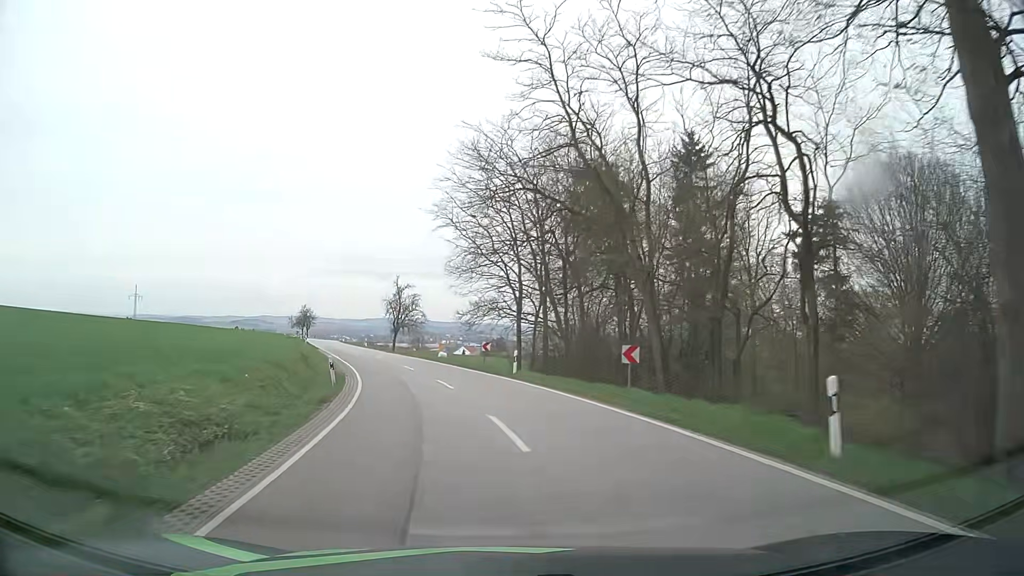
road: secondary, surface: asphalt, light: Day
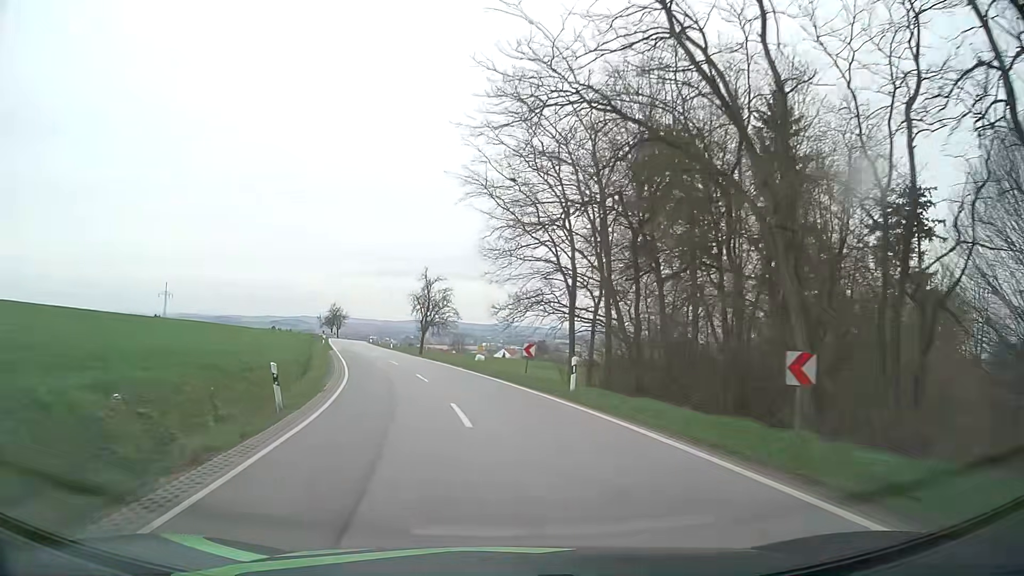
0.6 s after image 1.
(-0.3, +9.3) m; -4°
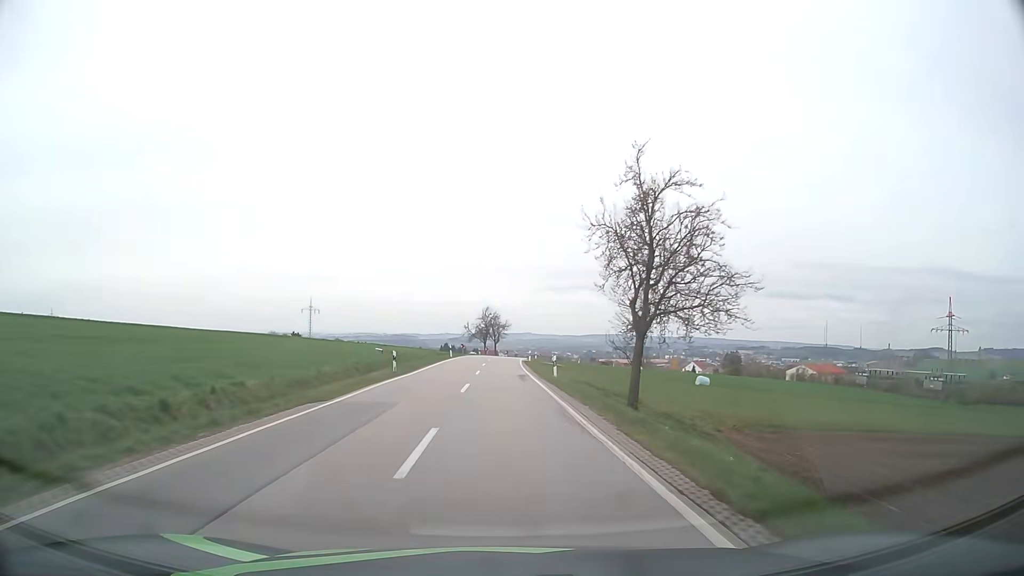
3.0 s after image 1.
(-5.6, +40.1) m; -15°
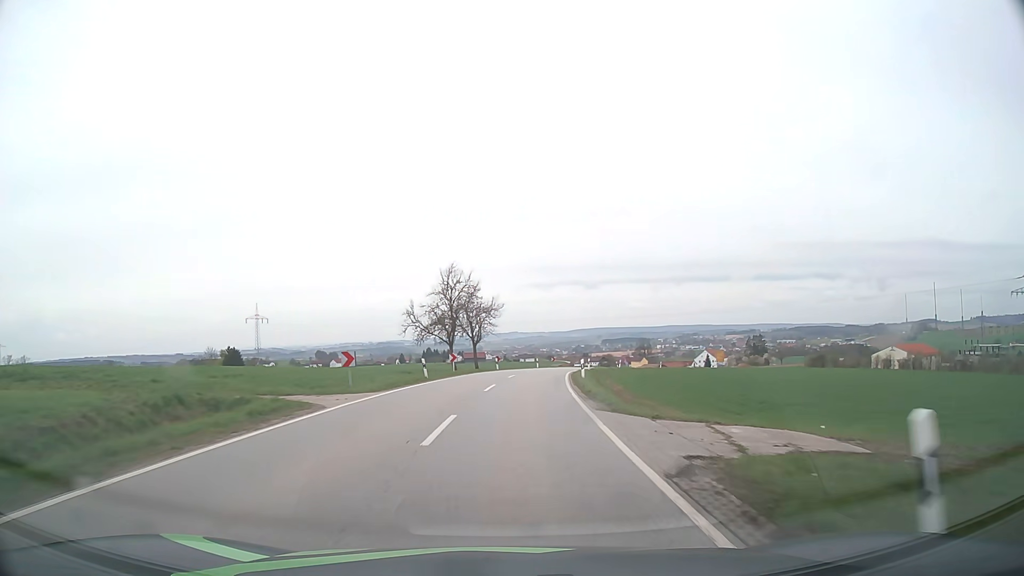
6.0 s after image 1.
(-0.5, +57.0) m; +1°
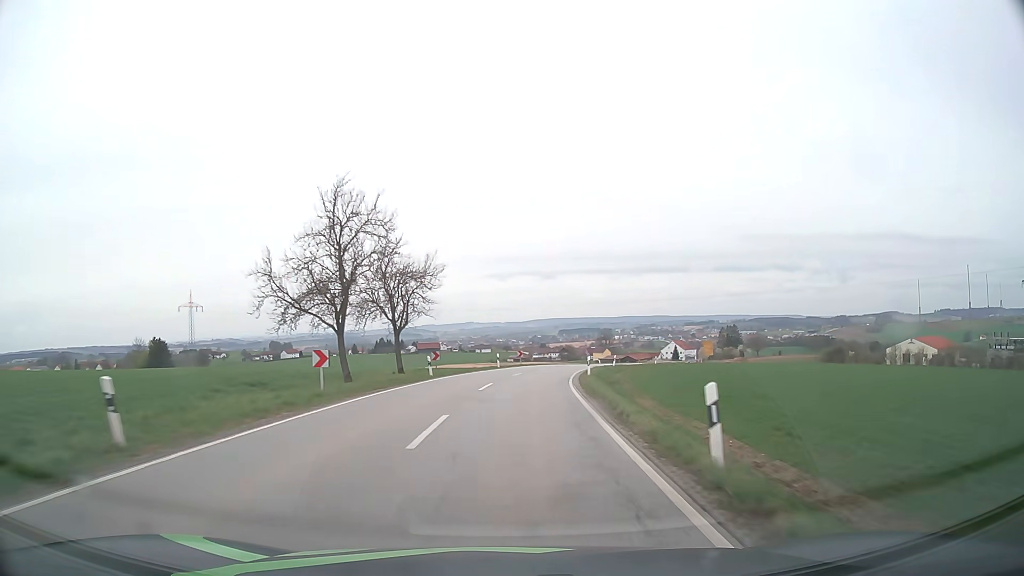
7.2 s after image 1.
(+0.6, +24.0) m; +4°
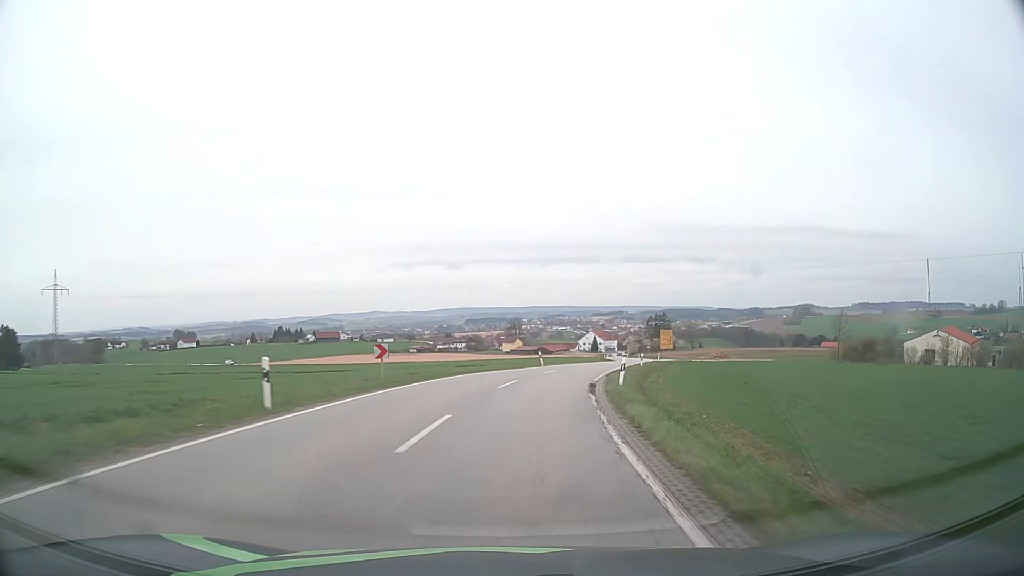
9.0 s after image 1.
(+2.0, +35.3) m; +8°
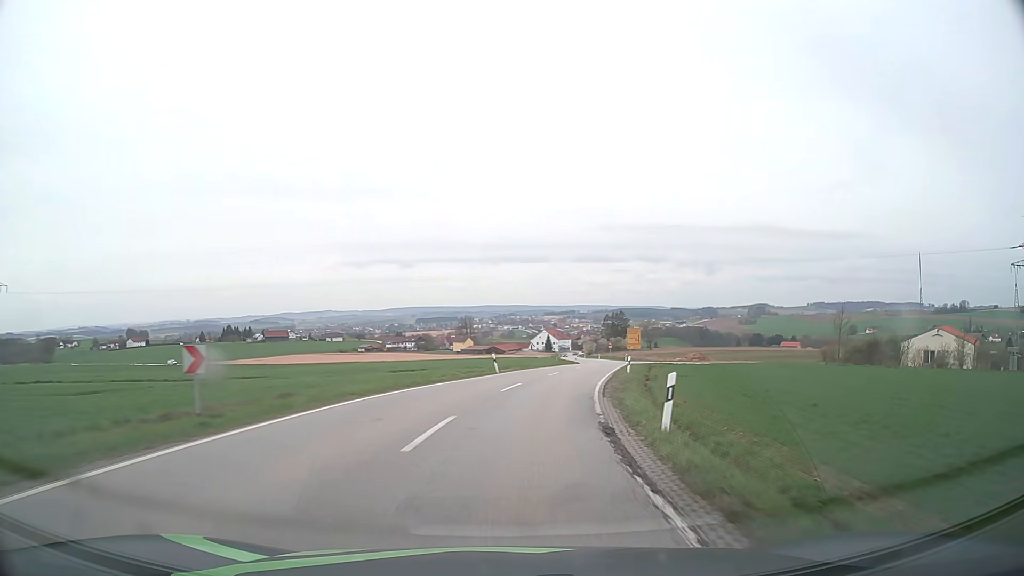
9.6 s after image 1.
(+0.4, +11.6) m; +4°
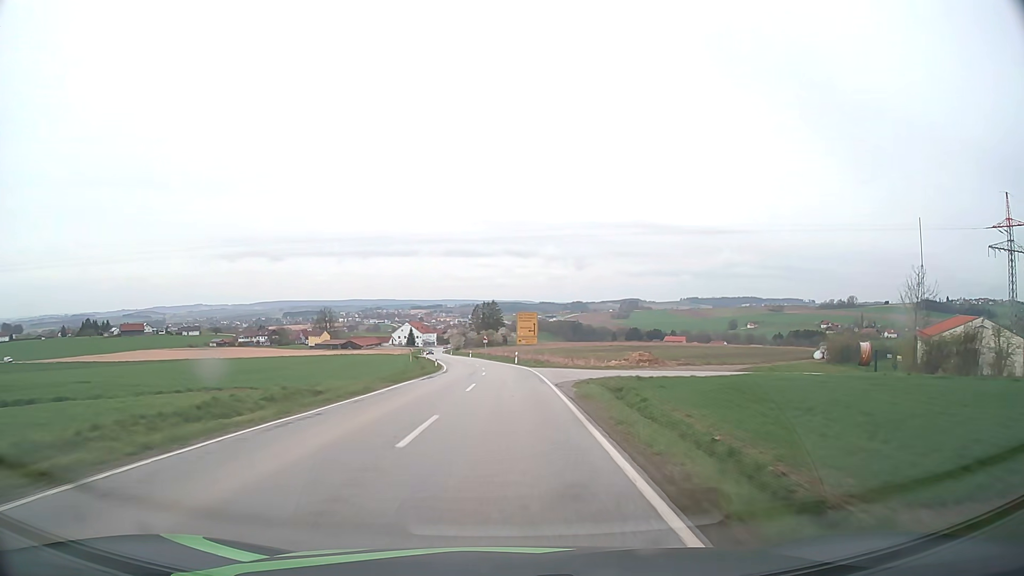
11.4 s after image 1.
(+3.9, +34.4) m; +11°
(0, +10) (0, +20) (0, +30) (0, +40) (-1, +50) (-1, +60) (-2, +70) (-4, +80) (-5, +90) (-6, +100) m
